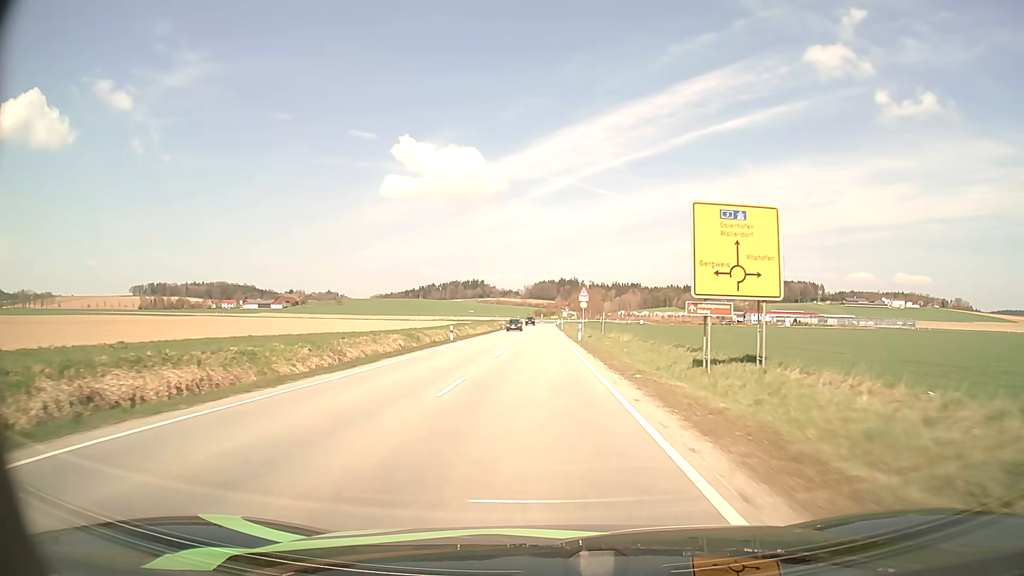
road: tertiary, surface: asphalt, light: Day
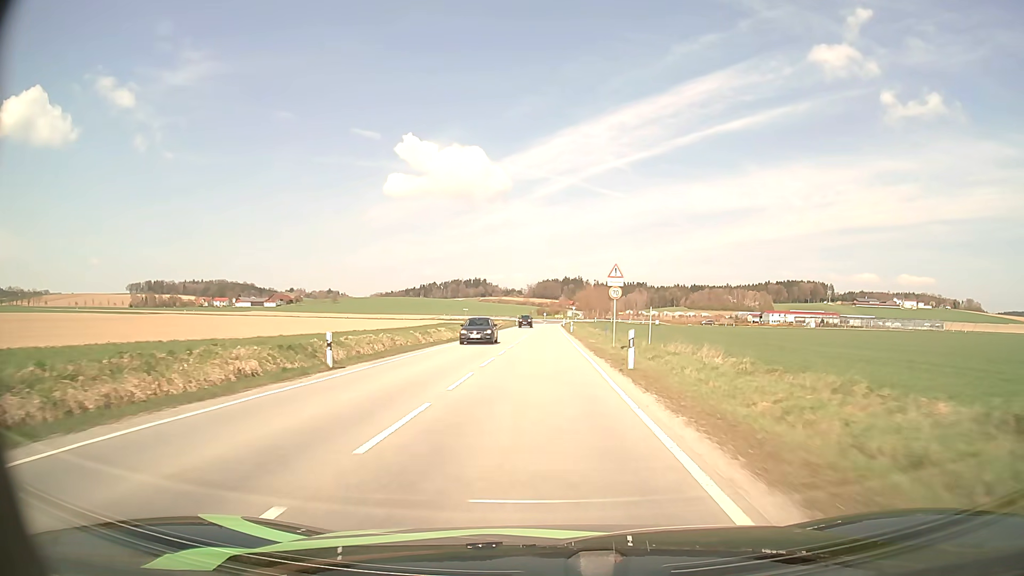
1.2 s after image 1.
(0.0, +24.1) m; 0°
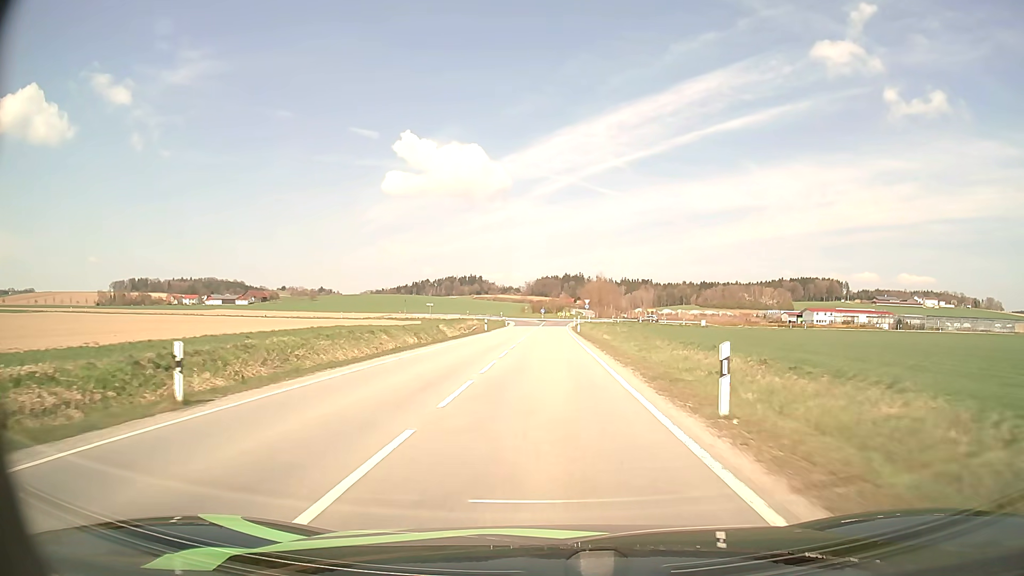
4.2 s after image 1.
(+0.1, +57.9) m; 0°
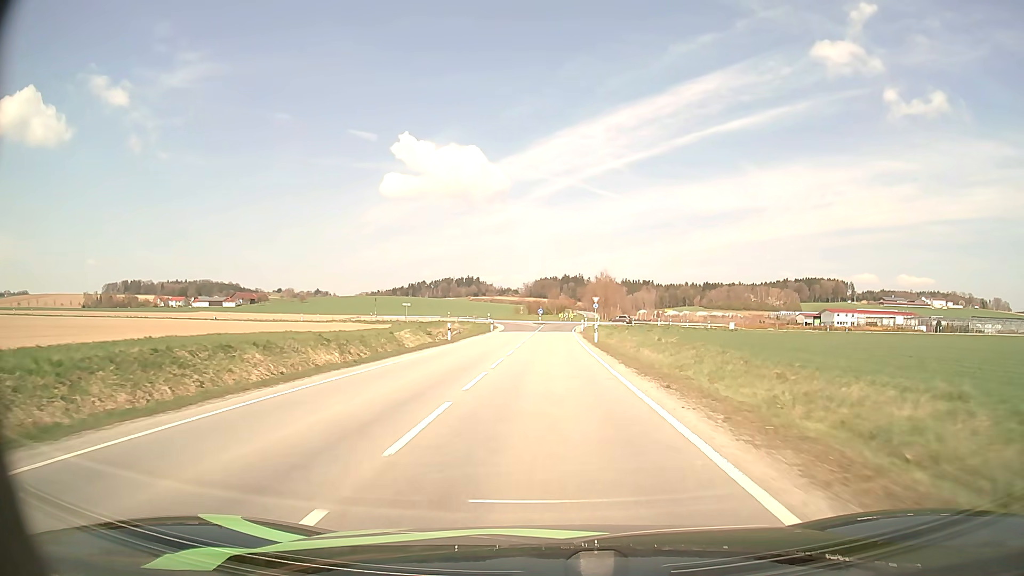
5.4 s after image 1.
(0.0, +21.8) m; 0°
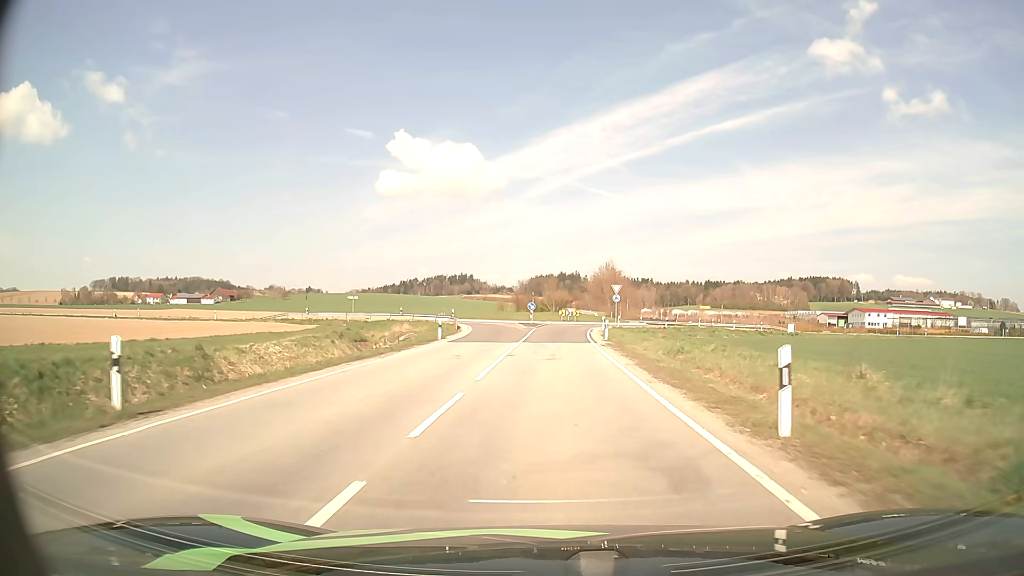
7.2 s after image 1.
(0.0, +29.7) m; 0°
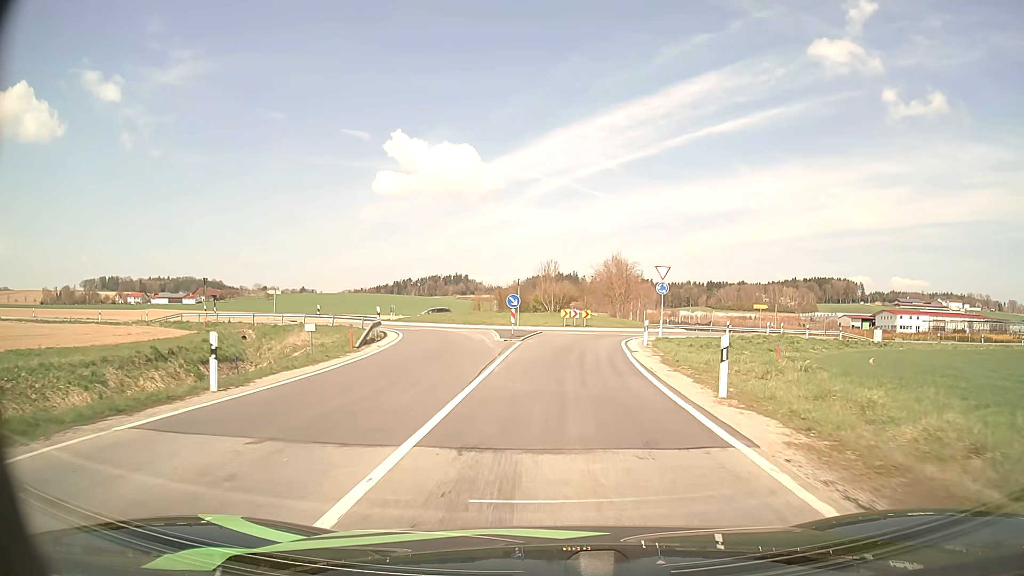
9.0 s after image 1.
(+0.1, +23.9) m; 0°
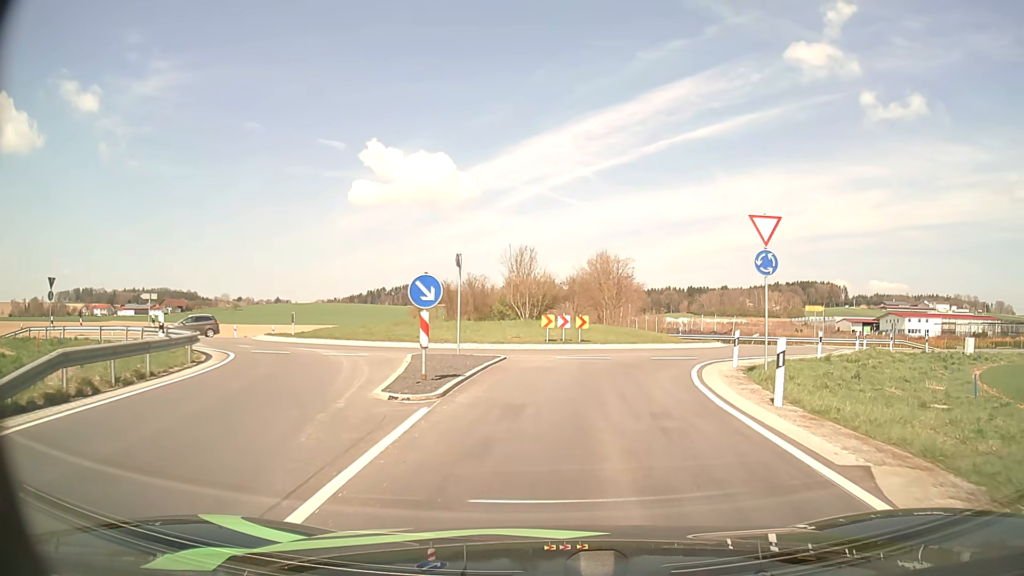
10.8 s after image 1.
(+0.2, +17.7) m; +2°
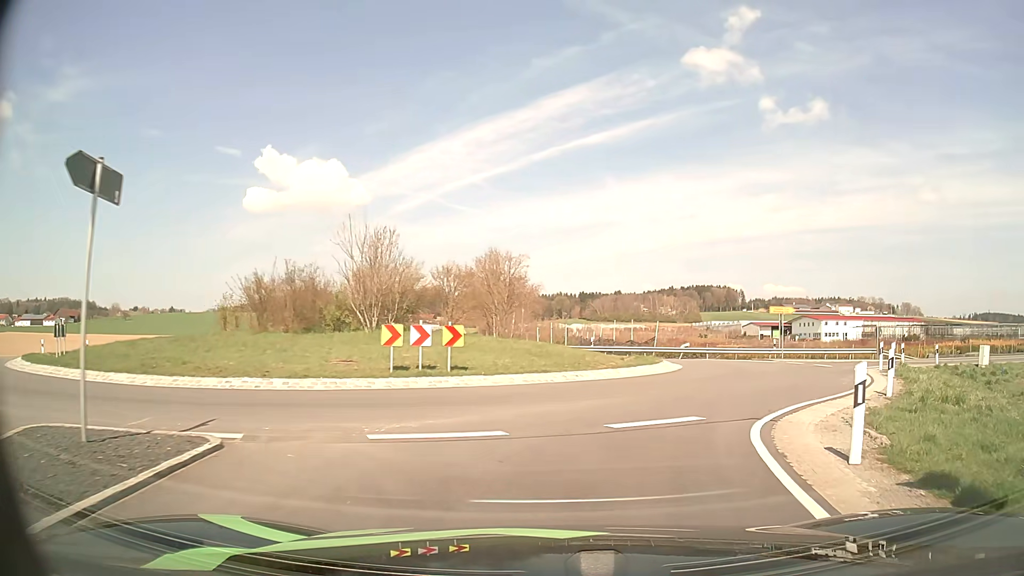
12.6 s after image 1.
(+0.8, +12.6) m; +9°
(+1, +10) (+4, +19) (+10, +27) (+18, +33) (+27, +37) (+37, +40) (+47, +43) (+56, +46) (+66, +49) (+76, +51) m
